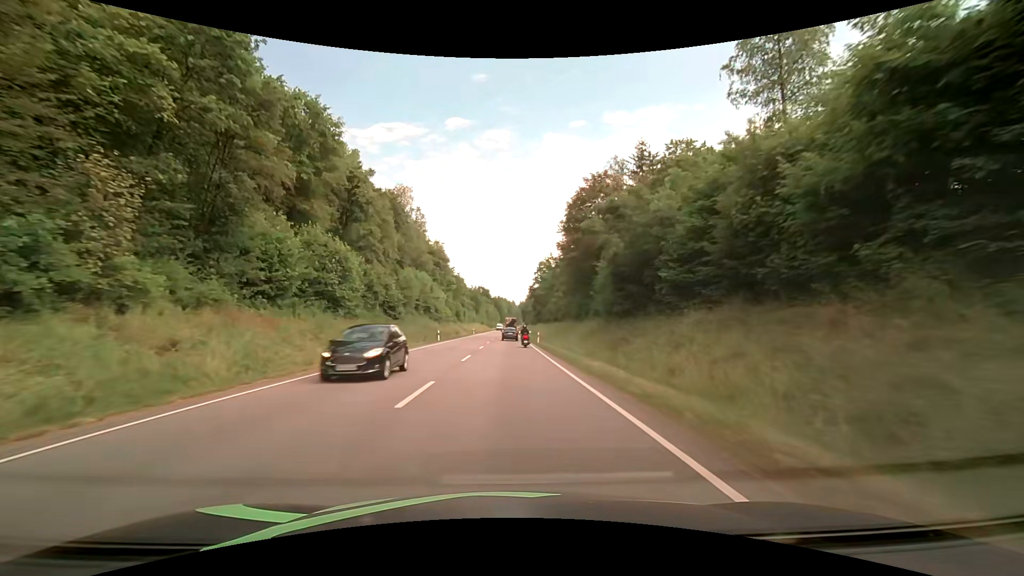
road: primary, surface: asphalt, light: Day
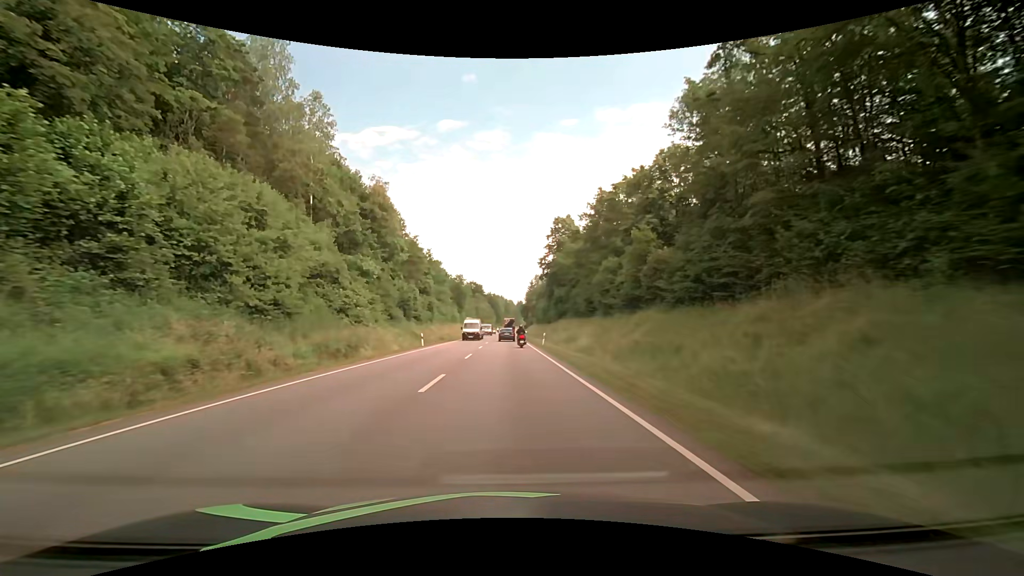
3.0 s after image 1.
(0.0, +57.7) m; 0°
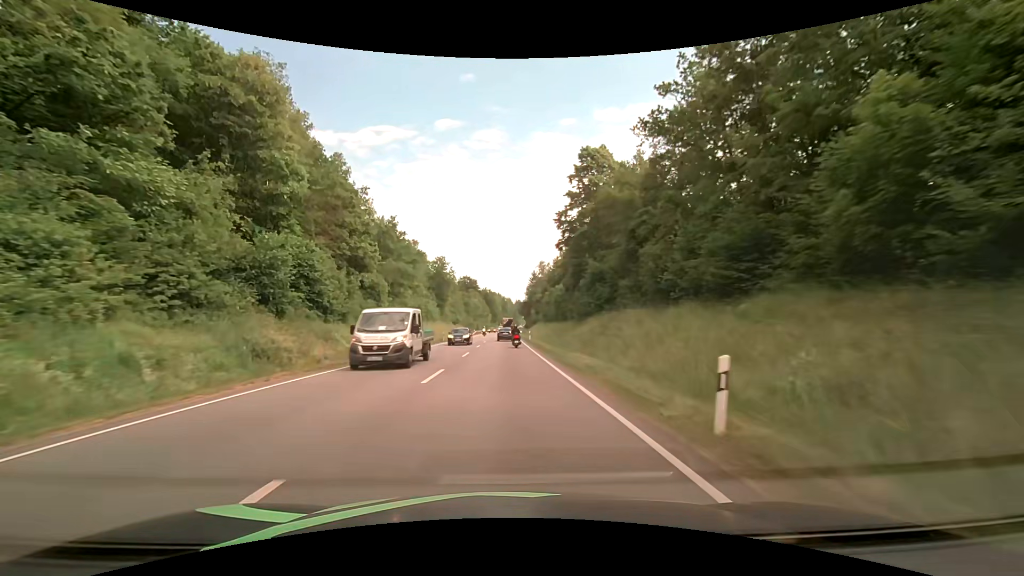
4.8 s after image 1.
(+0.1, +34.0) m; 0°
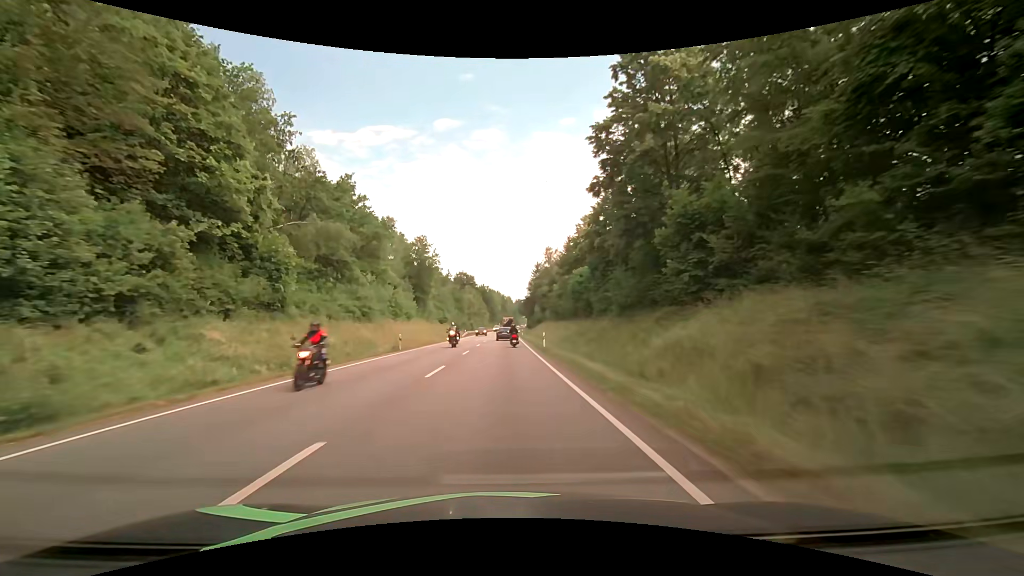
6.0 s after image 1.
(0.0, +22.5) m; -1°
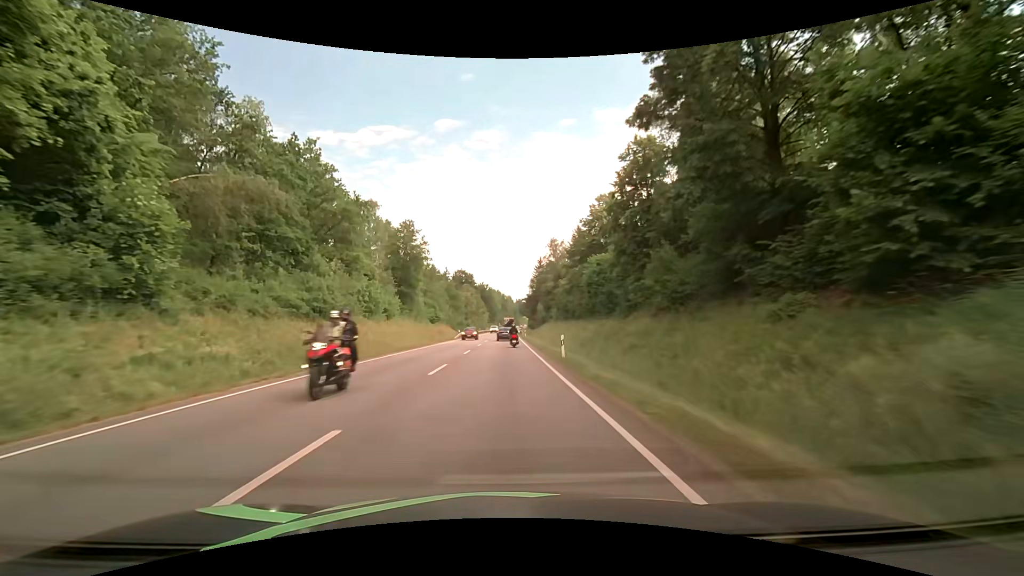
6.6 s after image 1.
(+0.1, +11.2) m; +1°
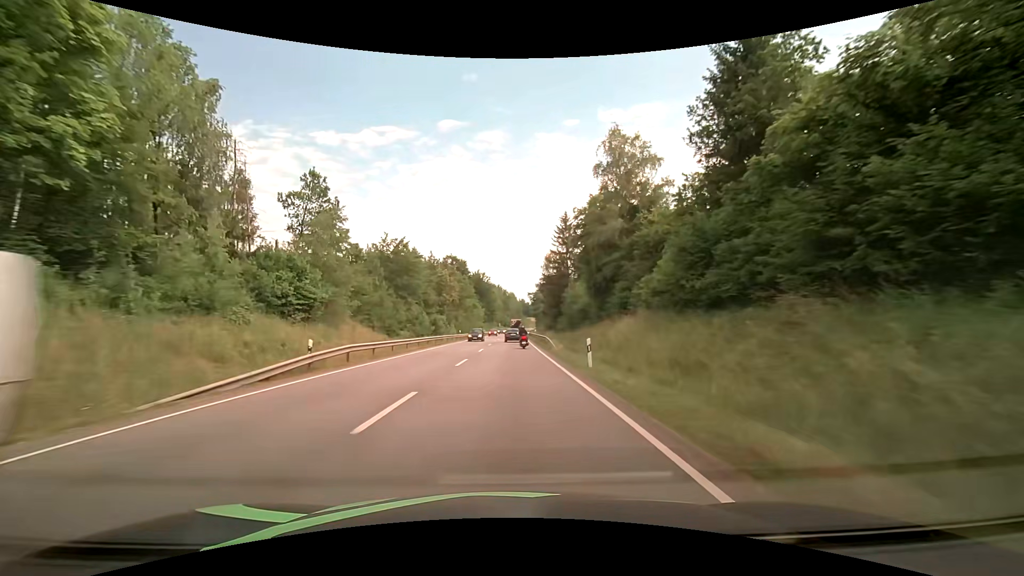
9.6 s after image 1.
(-0.2, +56.0) m; -1°
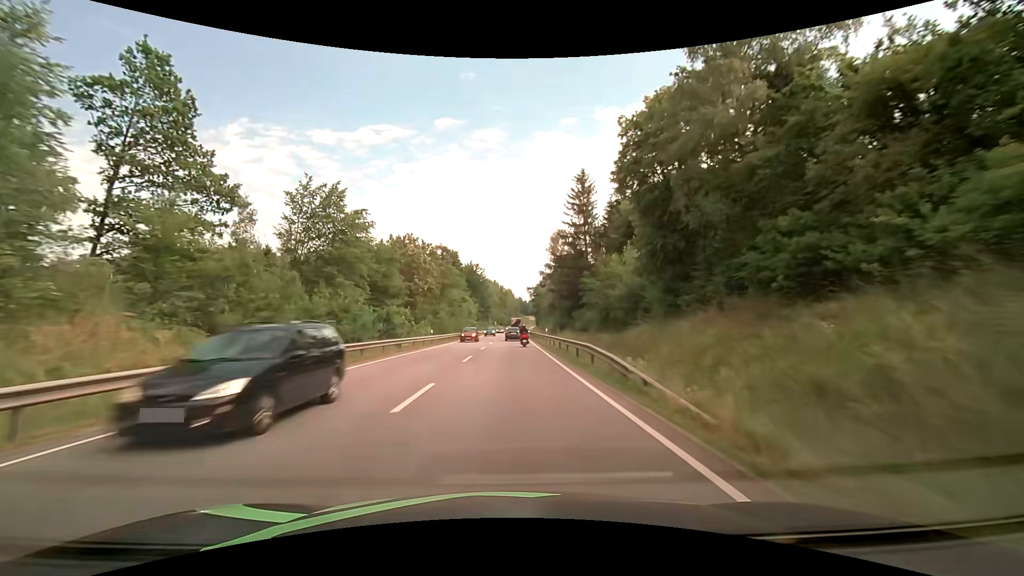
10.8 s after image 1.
(+0.1, +22.4) m; +1°
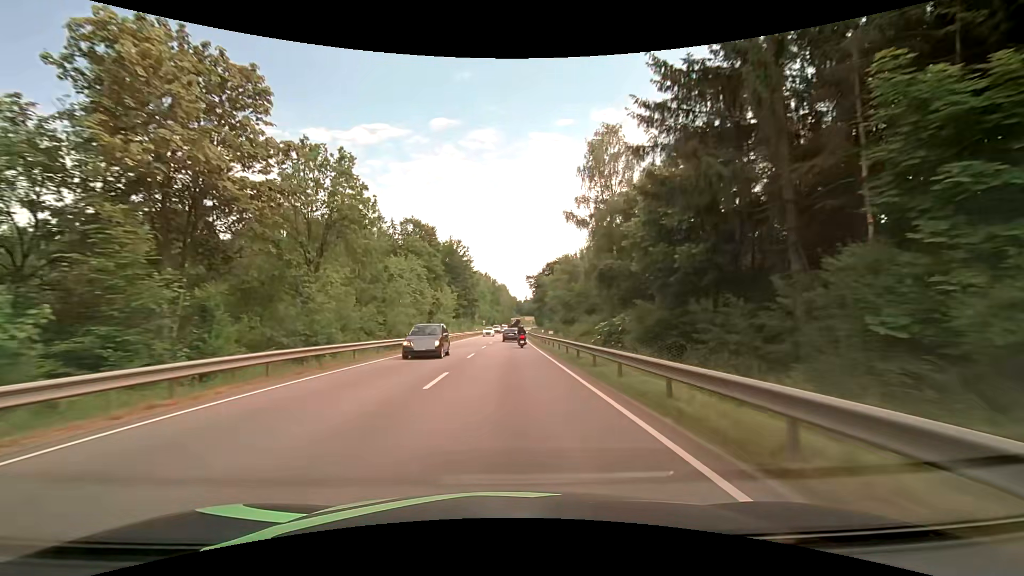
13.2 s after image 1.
(+0.1, +45.0) m; +1°
(0, +10) (0, +20) (0, +30) (0, +40) (0, +50) (0, +60) (+1, +70) (+1, +80) (+1, +90) (+1, +100) m
